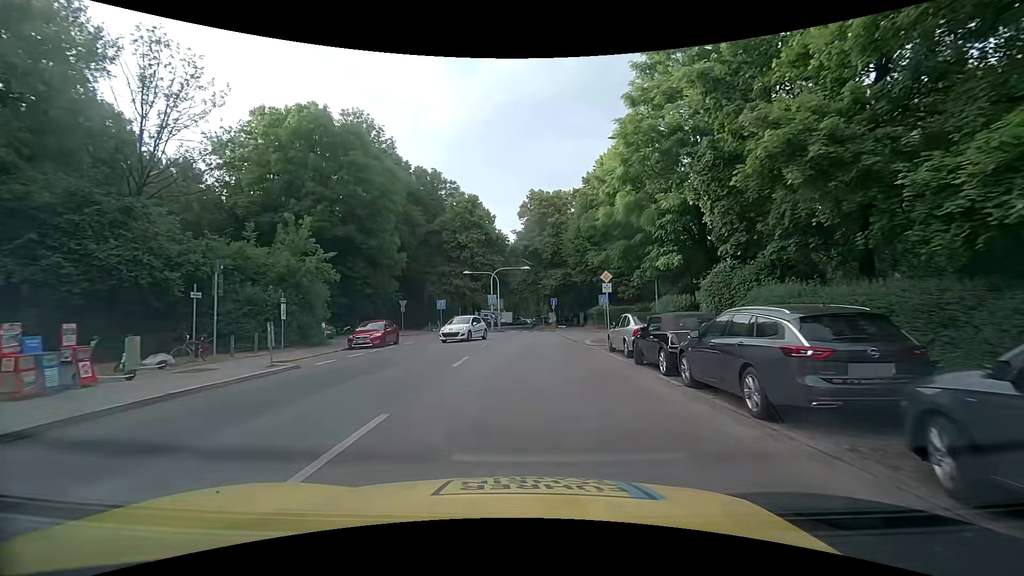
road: tertiary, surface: asphalt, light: Day
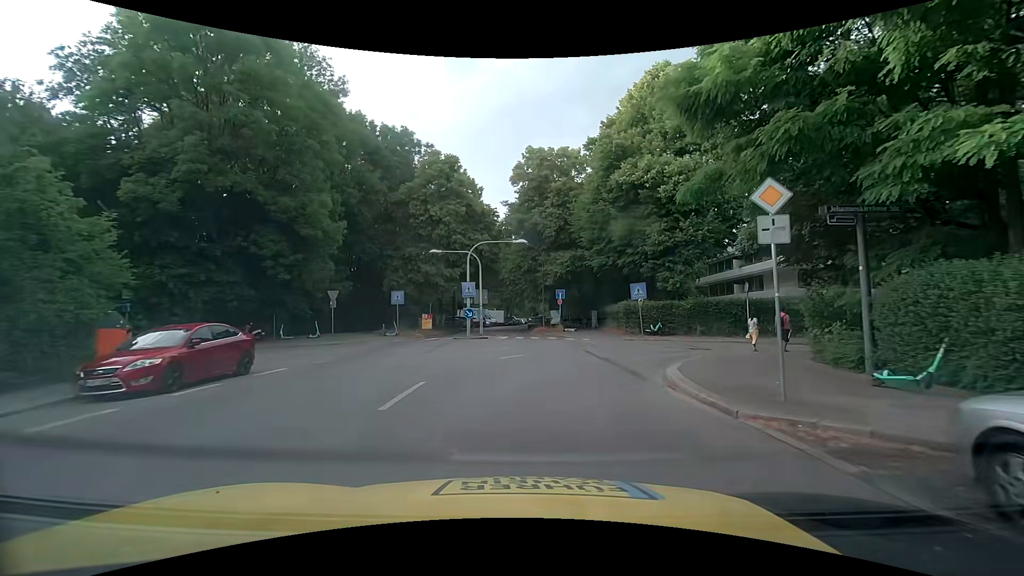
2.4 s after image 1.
(0.0, +15.4) m; -1°
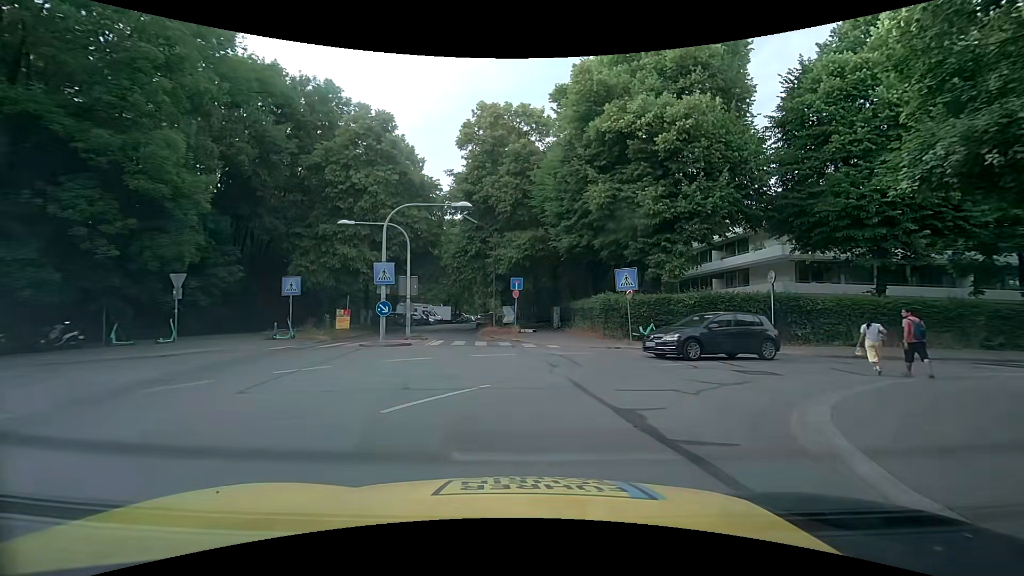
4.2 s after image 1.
(+0.4, +8.9) m; +6°
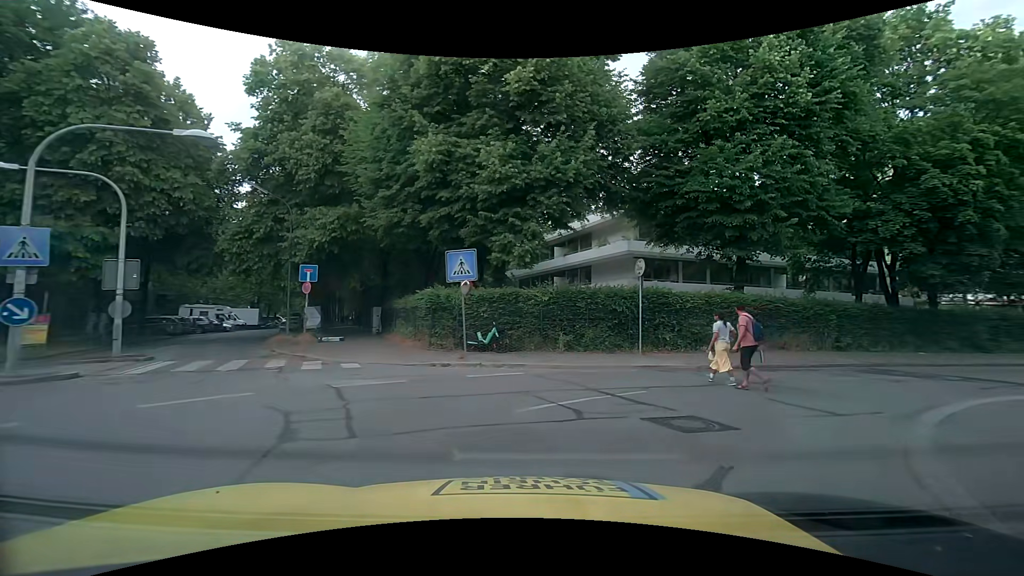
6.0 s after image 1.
(+0.9, +6.6) m; +17°
